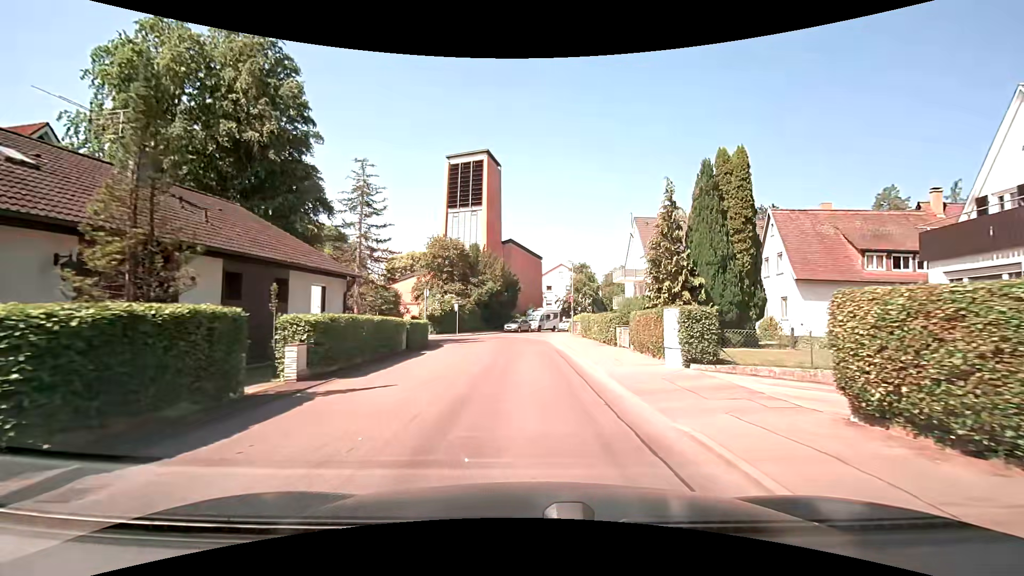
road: residential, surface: asphalt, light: Day
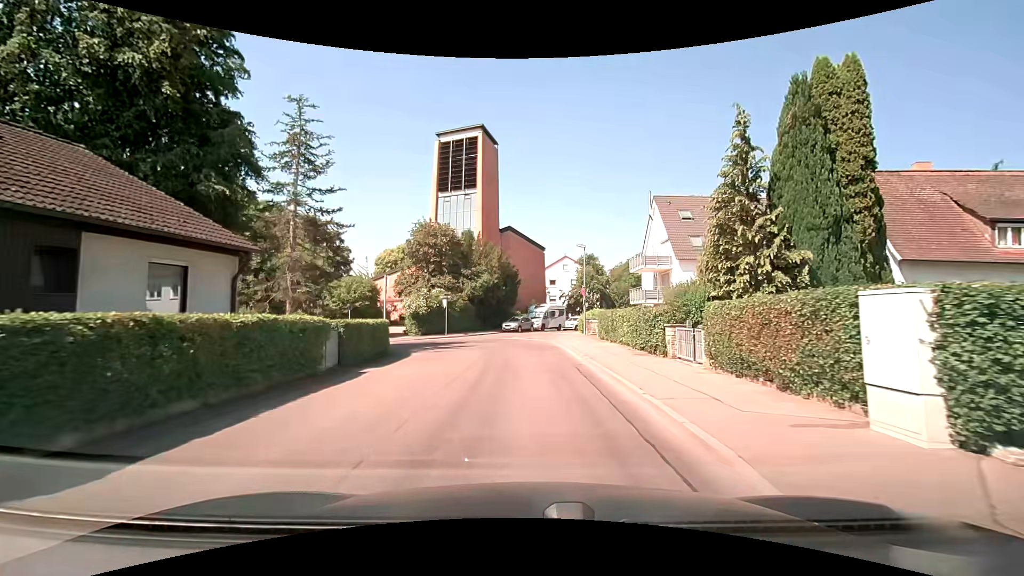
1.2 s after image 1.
(0.0, +7.7) m; +1°
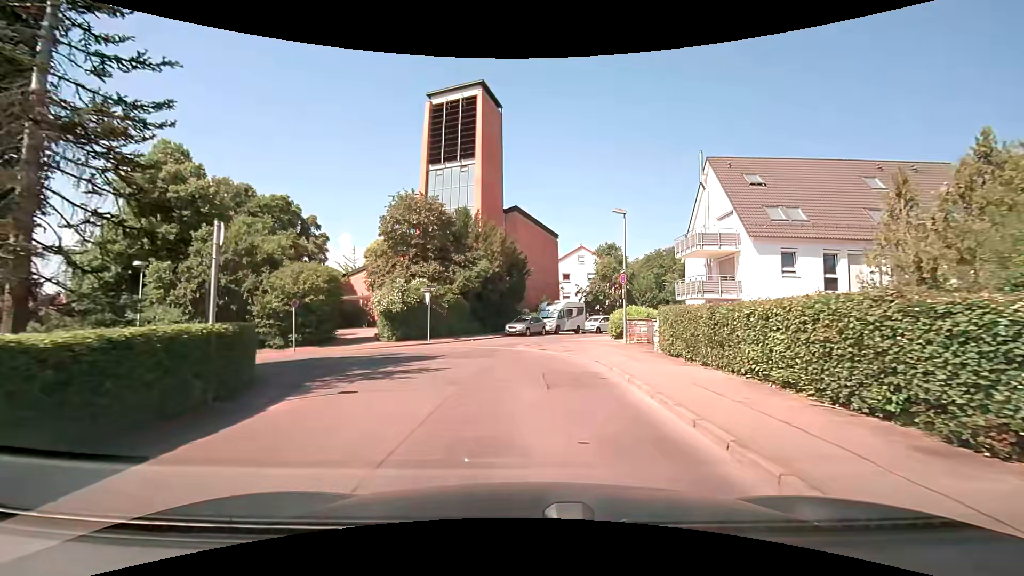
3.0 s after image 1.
(-0.3, +10.8) m; -1°
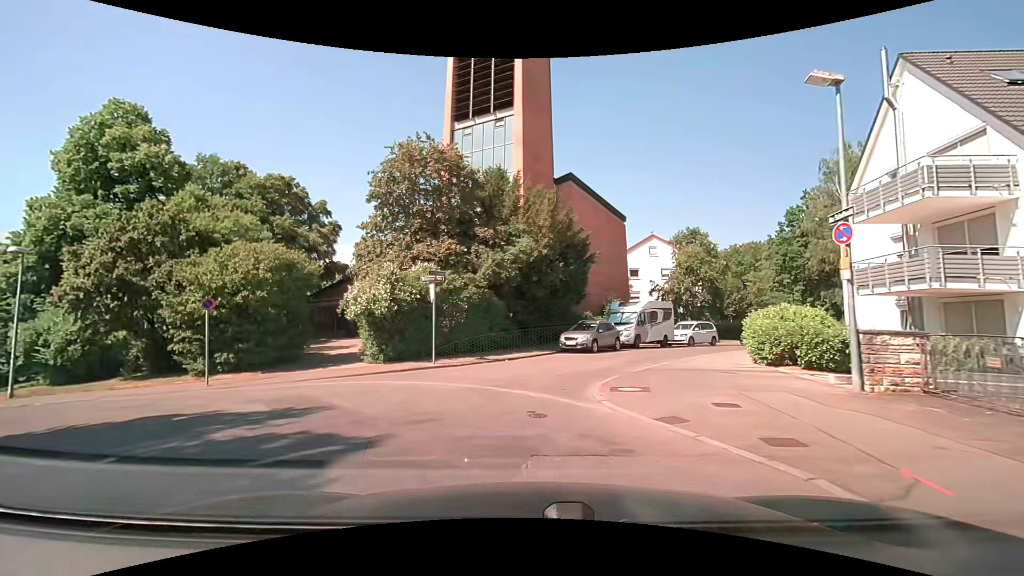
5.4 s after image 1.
(-0.5, +12.3) m; -7°
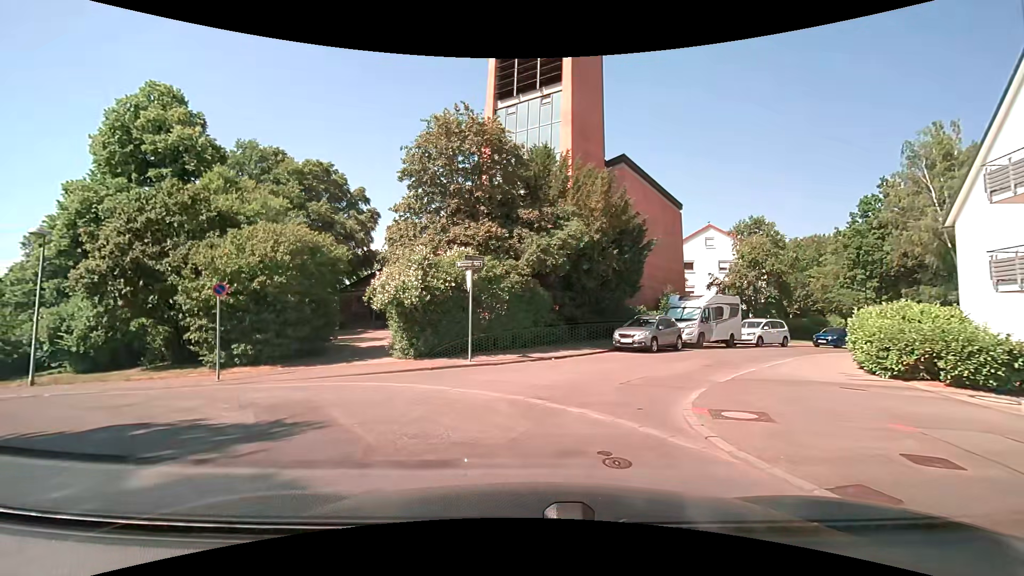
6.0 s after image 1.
(-0.1, +2.5) m; -5°
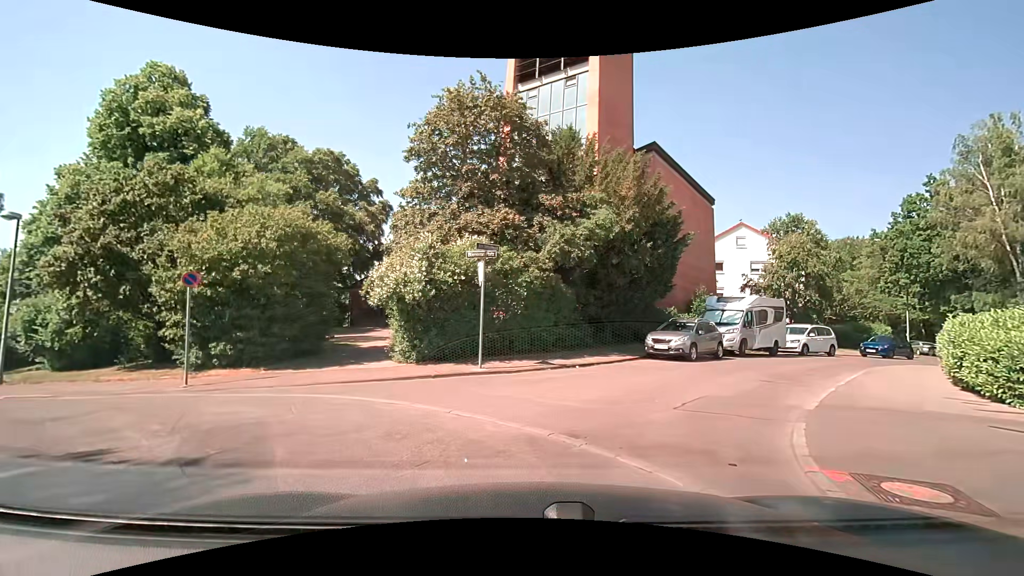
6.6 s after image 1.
(-0.1, +2.4) m; -2°
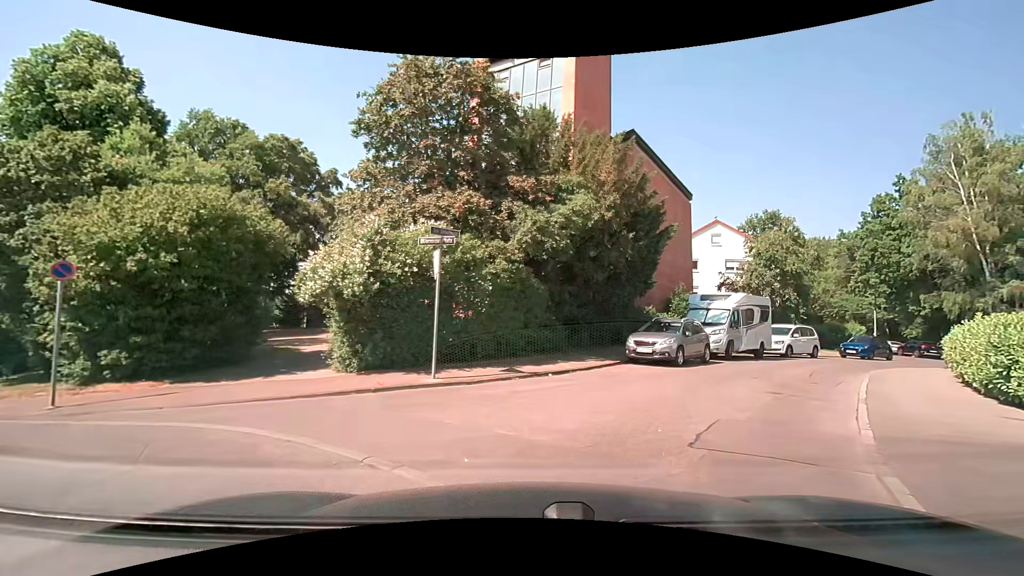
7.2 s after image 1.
(+0.1, +2.4) m; +1°
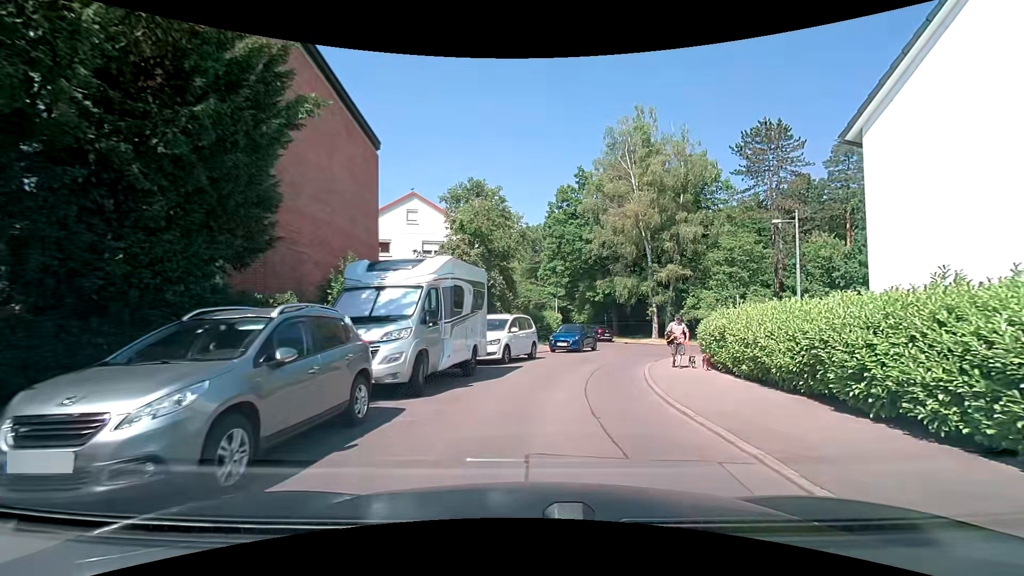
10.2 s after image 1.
(+4.0, +11.5) m; +35°
